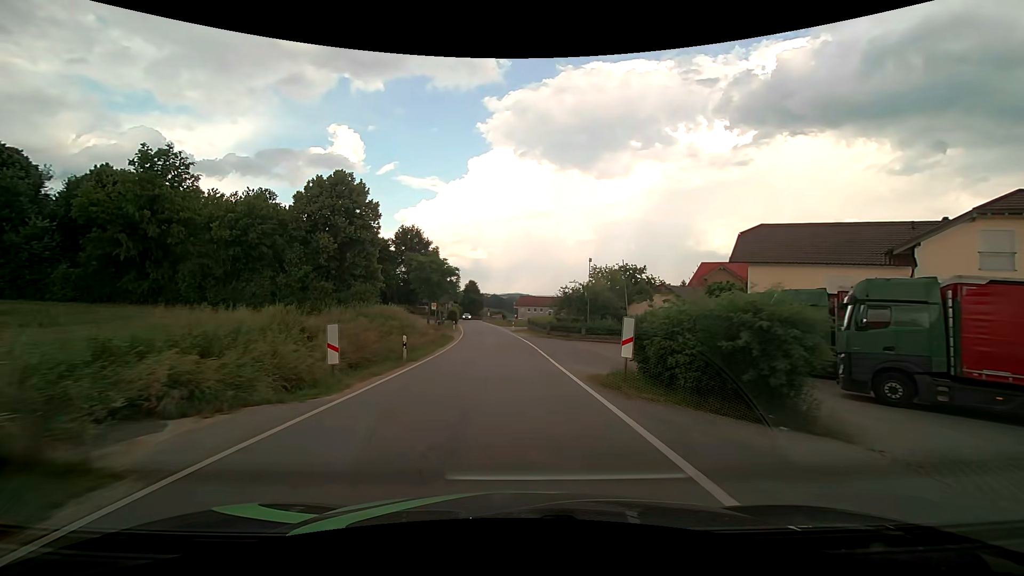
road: tertiary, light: Day
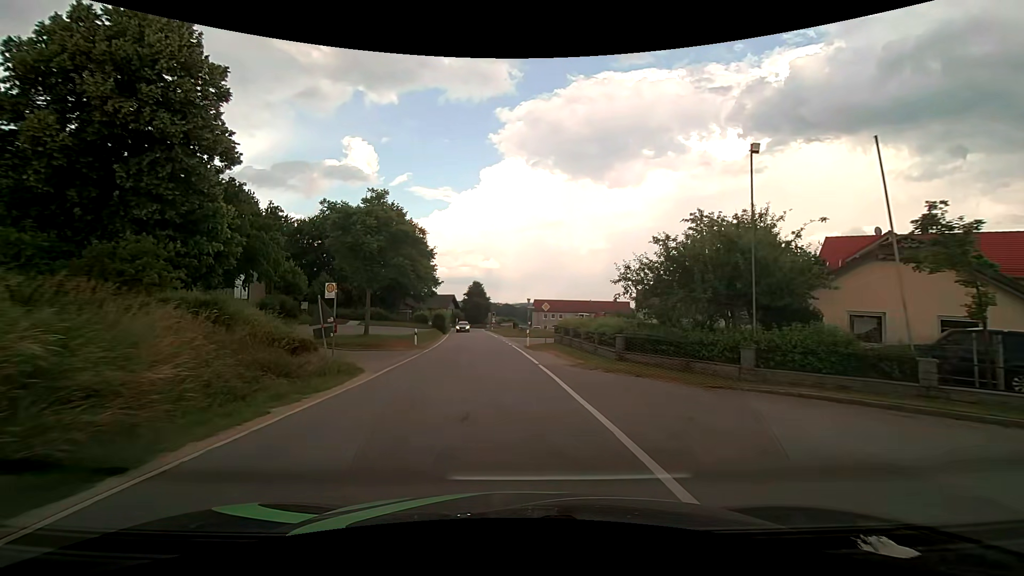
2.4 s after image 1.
(-0.2, +27.2) m; -1°
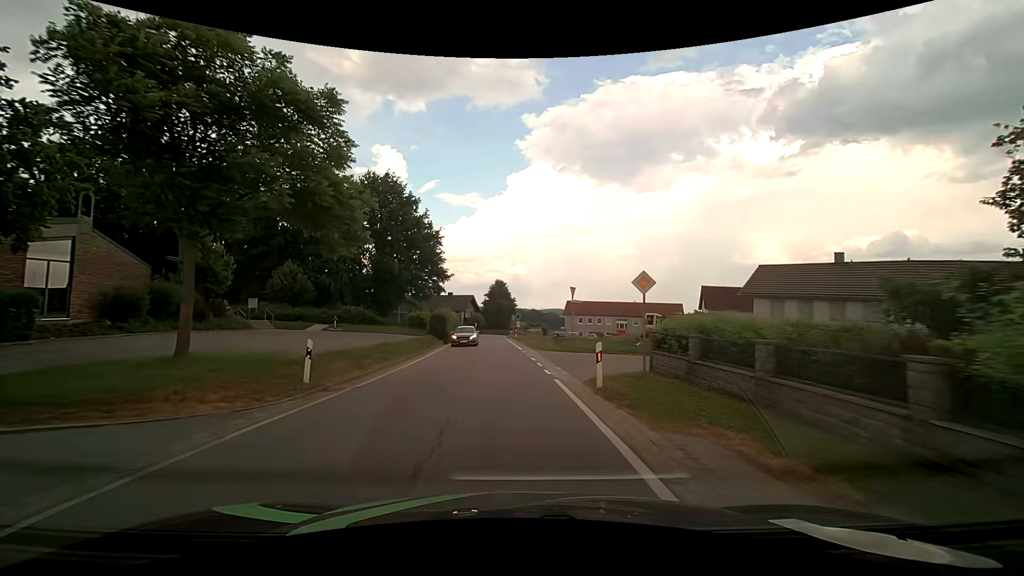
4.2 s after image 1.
(-0.4, +18.8) m; -3°
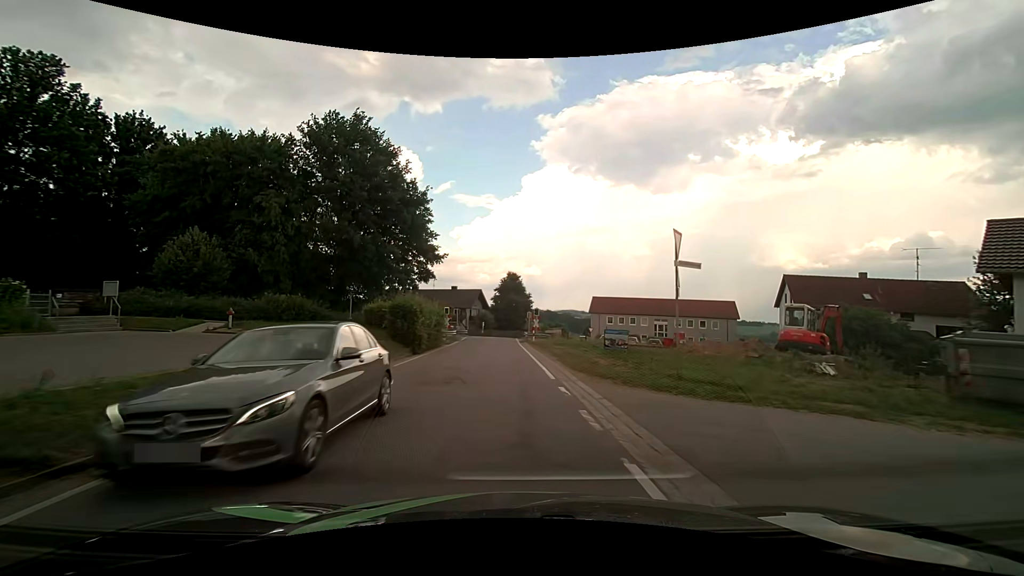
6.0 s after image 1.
(-0.3, +17.4) m; -2°
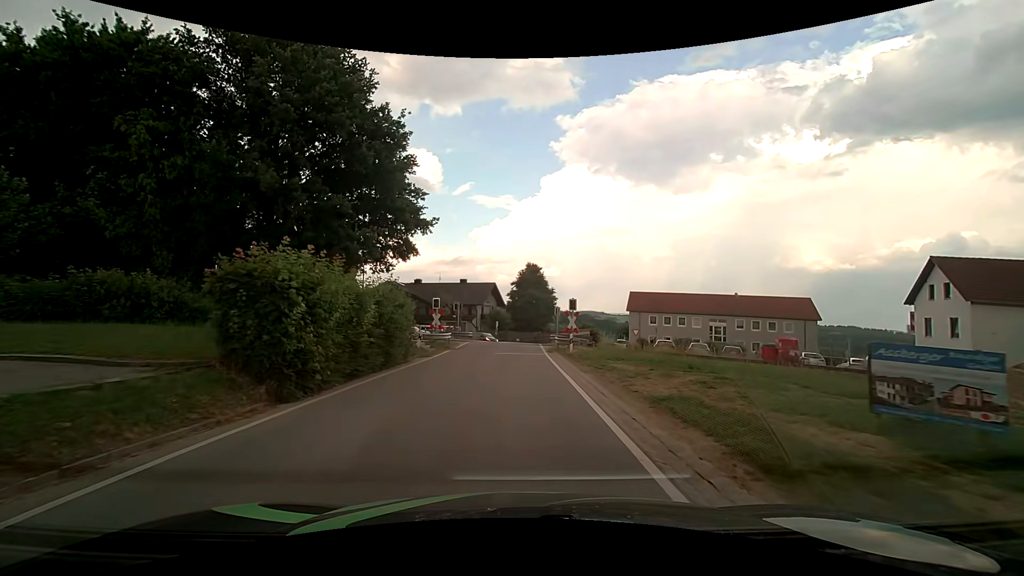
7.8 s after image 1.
(-0.3, +15.2) m; -2°
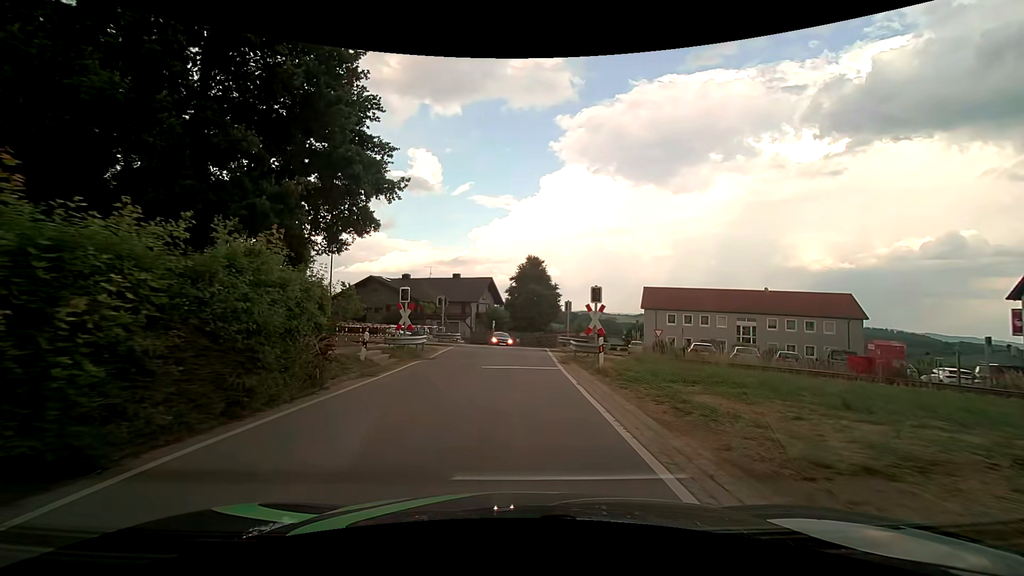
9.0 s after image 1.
(0.0, +8.3) m; 0°
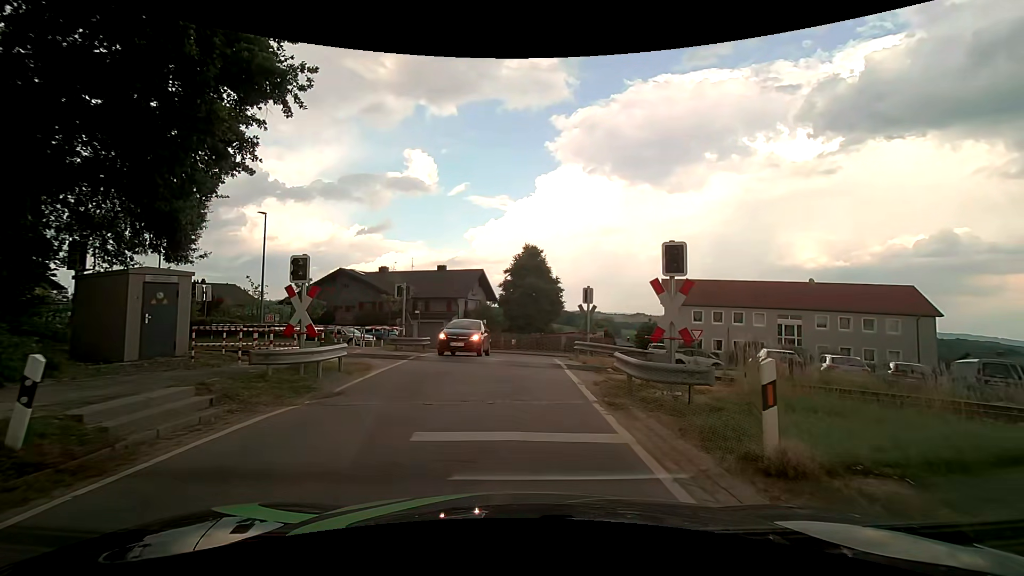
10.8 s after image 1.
(+0.1, +10.0) m; +1°
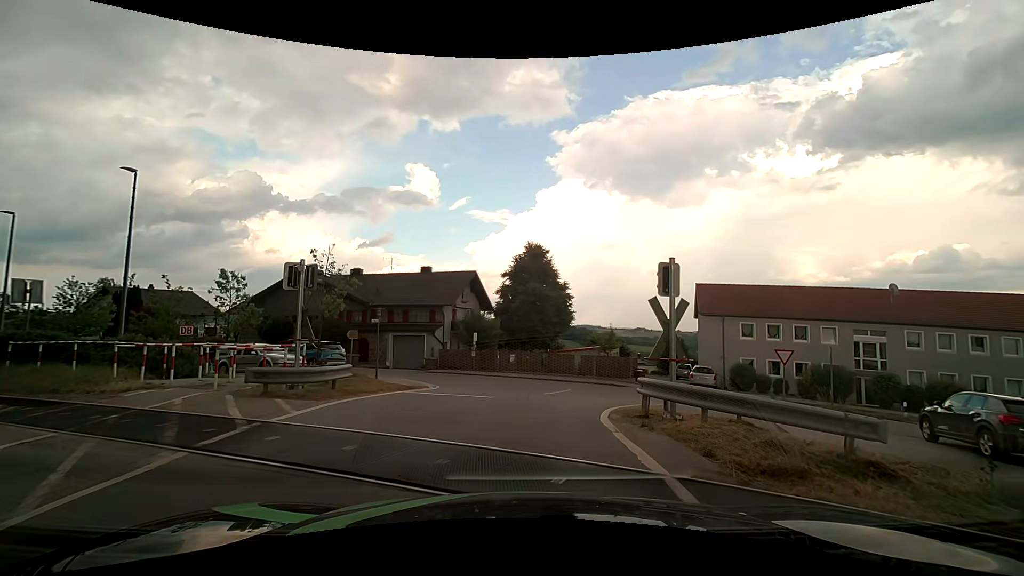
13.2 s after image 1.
(0.0, +10.8) m; -1°
(0, +10) (+3, +20) (+9, +27) (+18, +27) (+28, +25) (+38, +21) (+47, +18) (+57, +15) (+66, +13) (+76, +10) m
